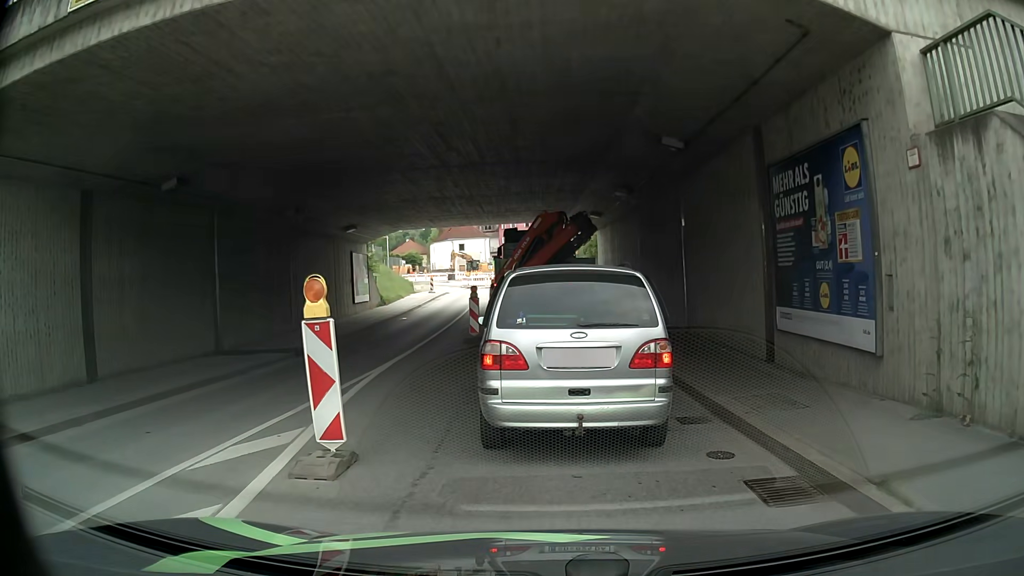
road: tertiary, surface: asphalt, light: Day
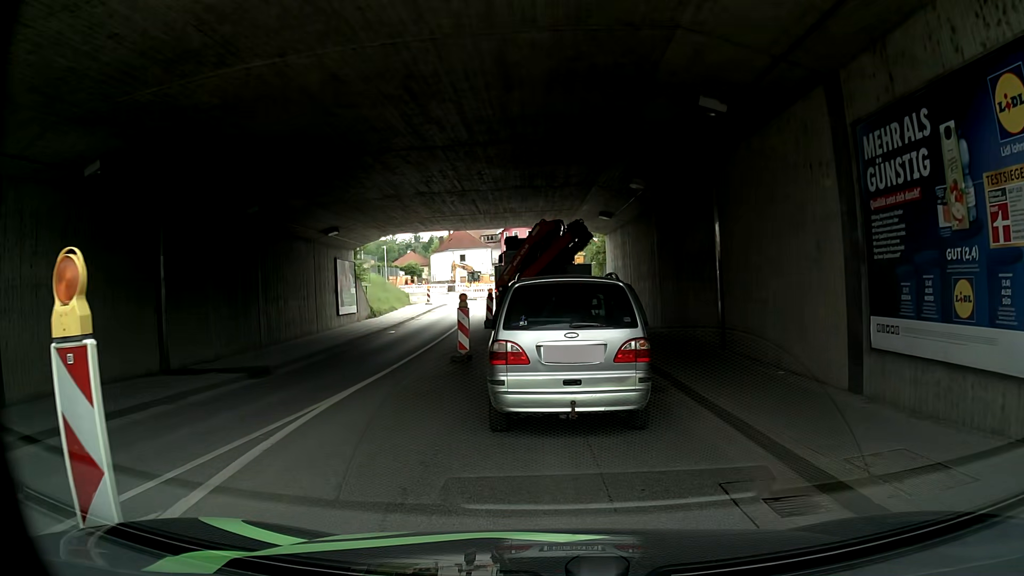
(0.0, +3.3) m; -1°
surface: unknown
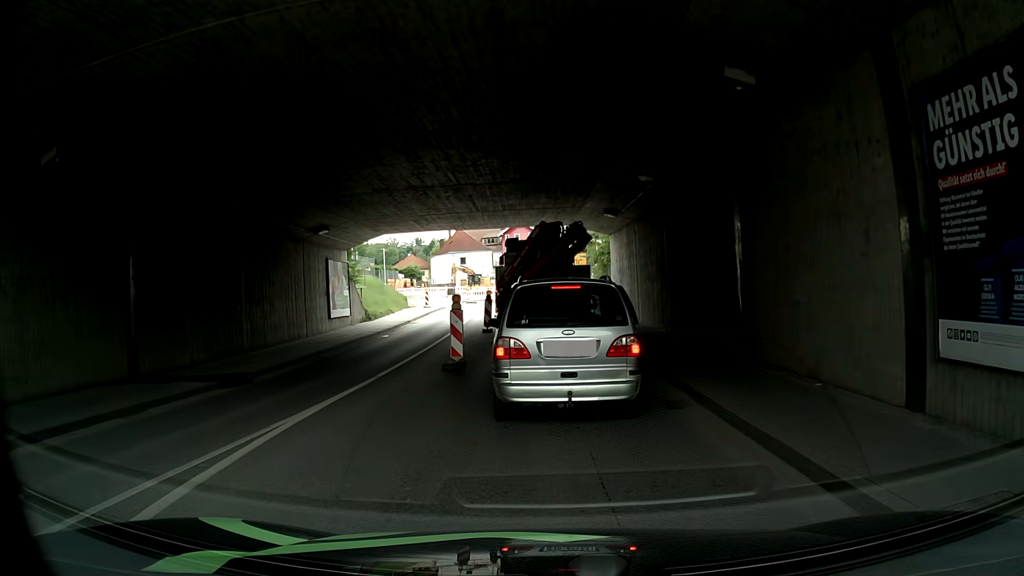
(0.0, +1.5) m; +1°
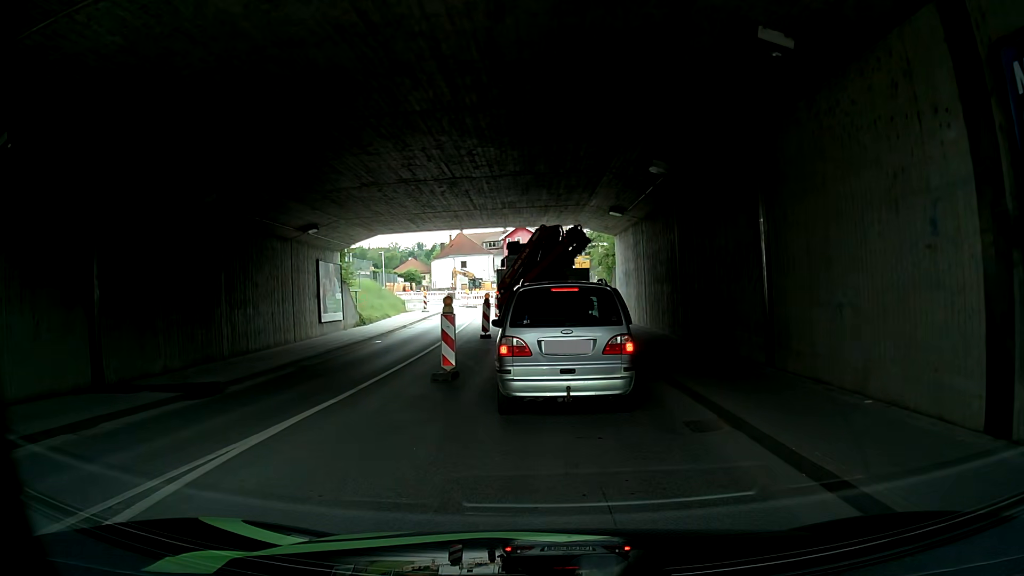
(0.0, +1.6) m; 0°
